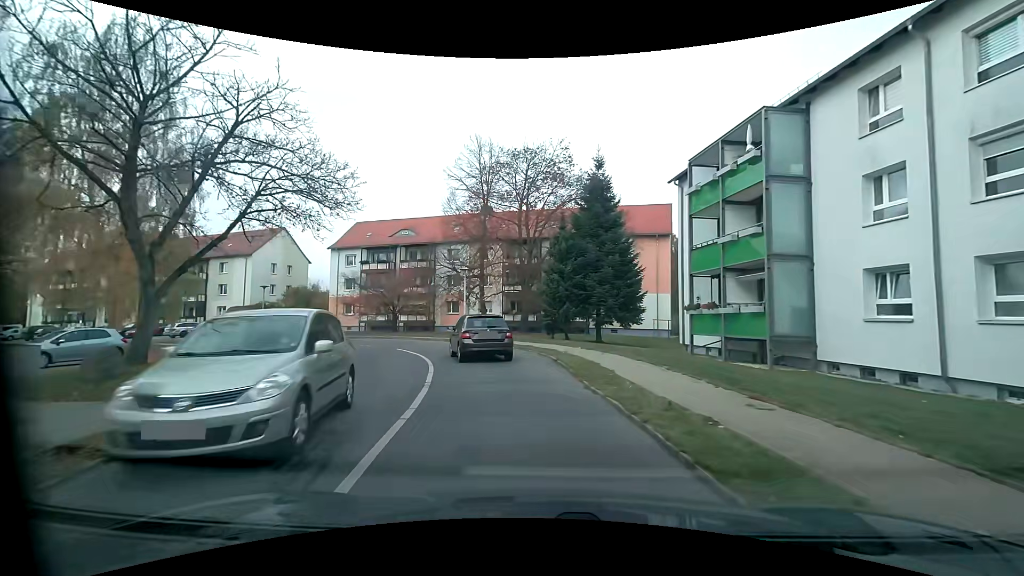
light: Day
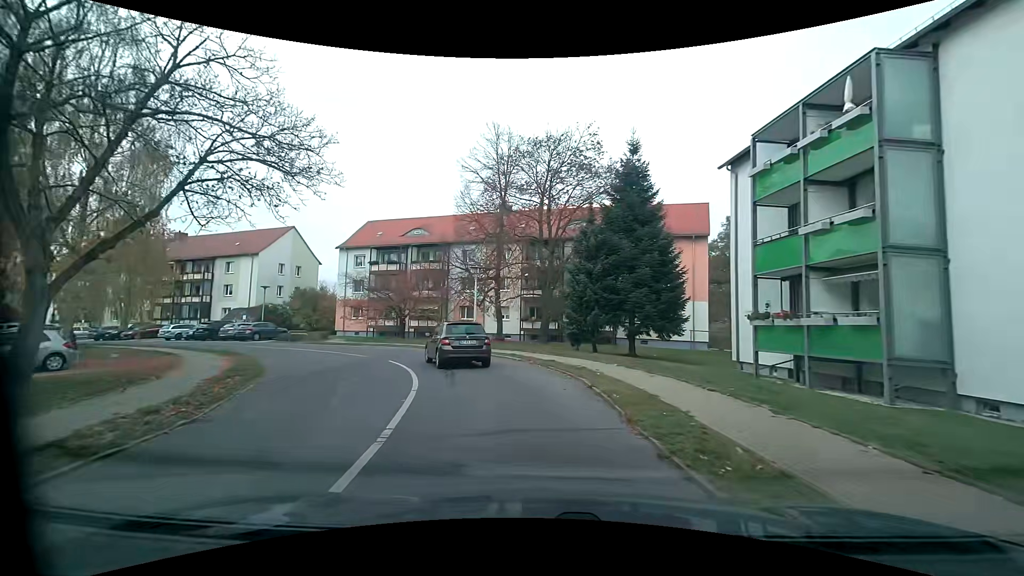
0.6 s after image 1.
(+0.1, +4.2) m; -1°
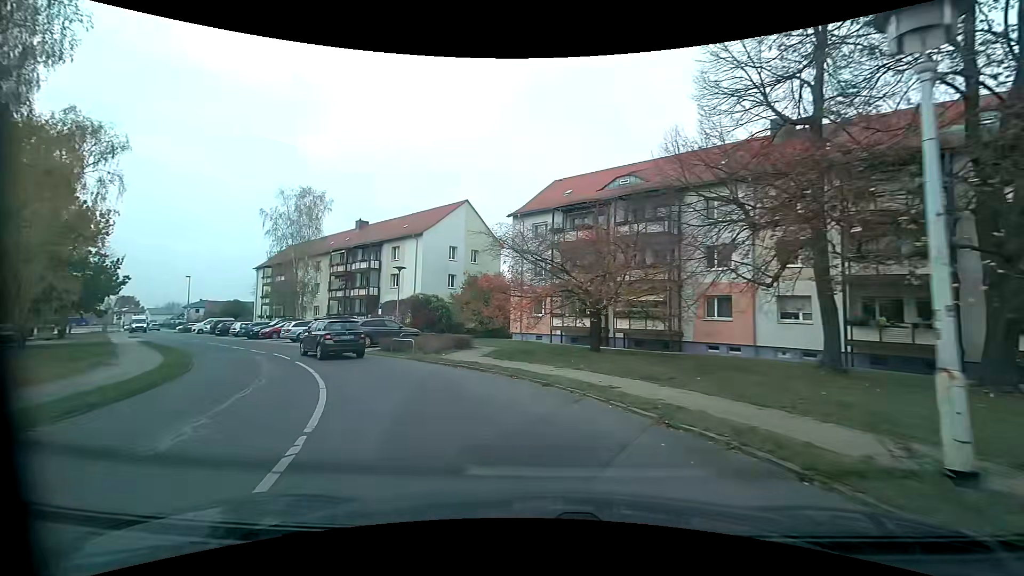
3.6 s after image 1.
(-3.4, +19.8) m; -24°
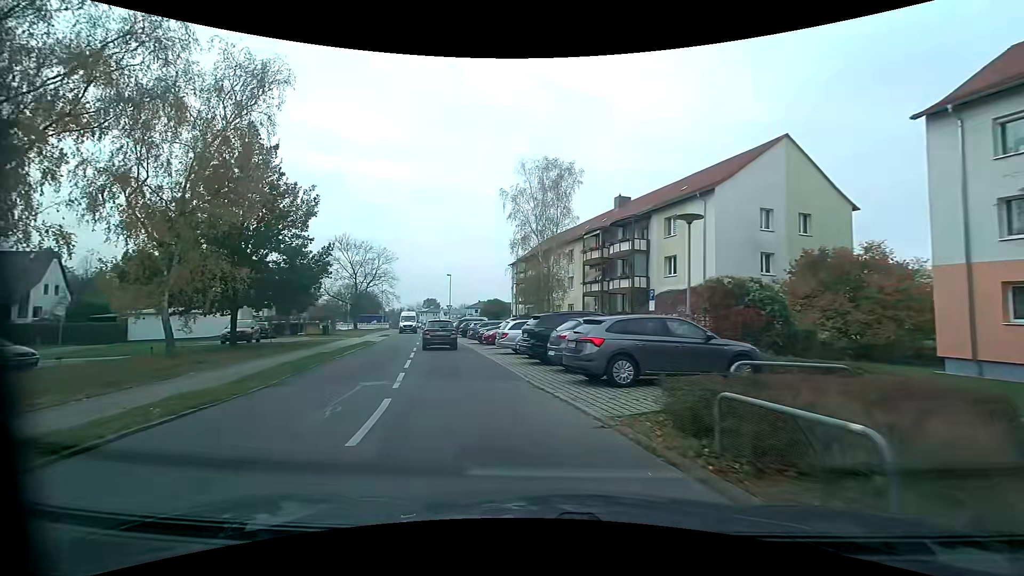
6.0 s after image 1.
(-3.9, +15.2) m; -30°
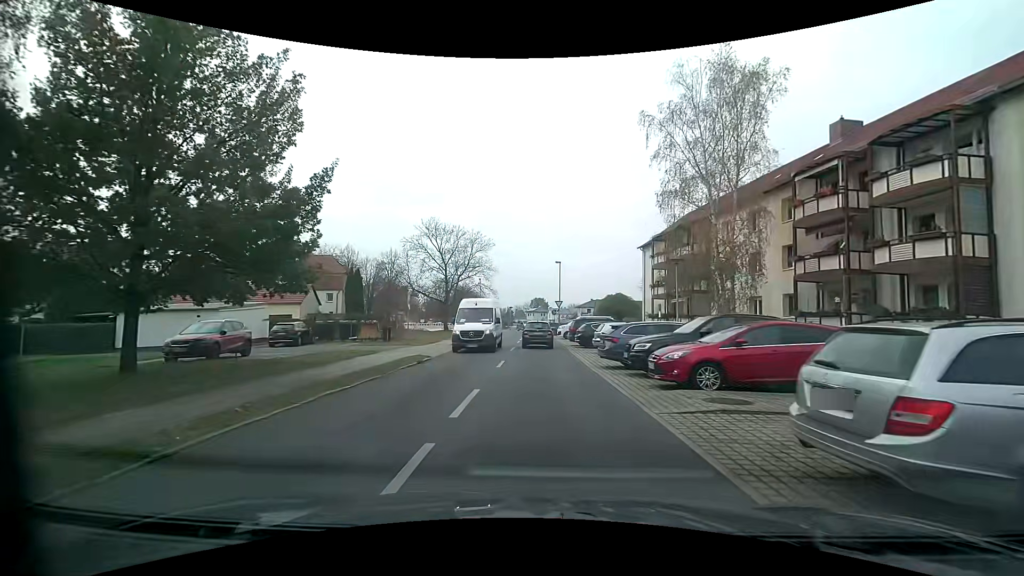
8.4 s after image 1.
(-2.5, +16.7) m; -12°
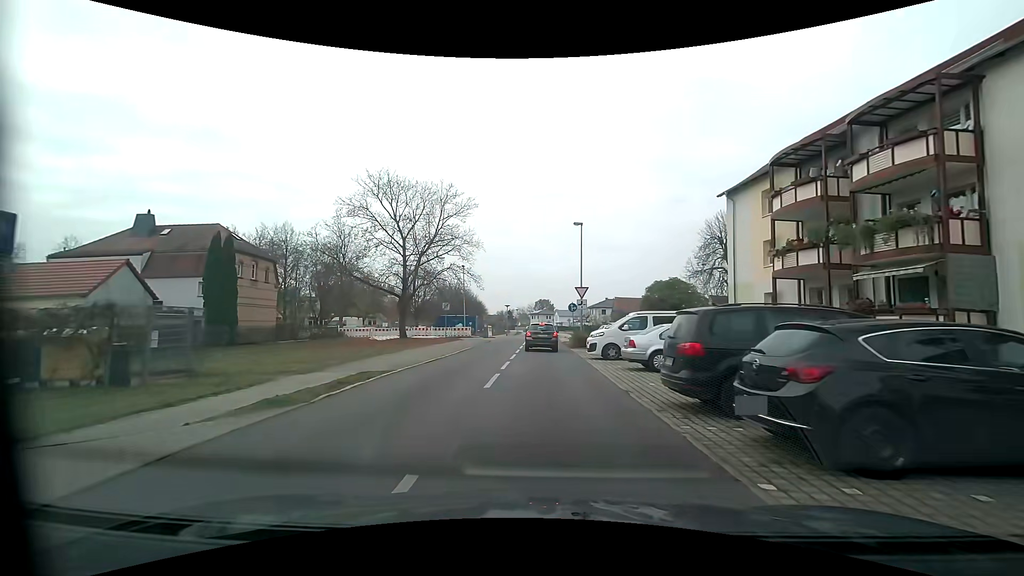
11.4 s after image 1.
(+0.1, +23.2) m; +1°
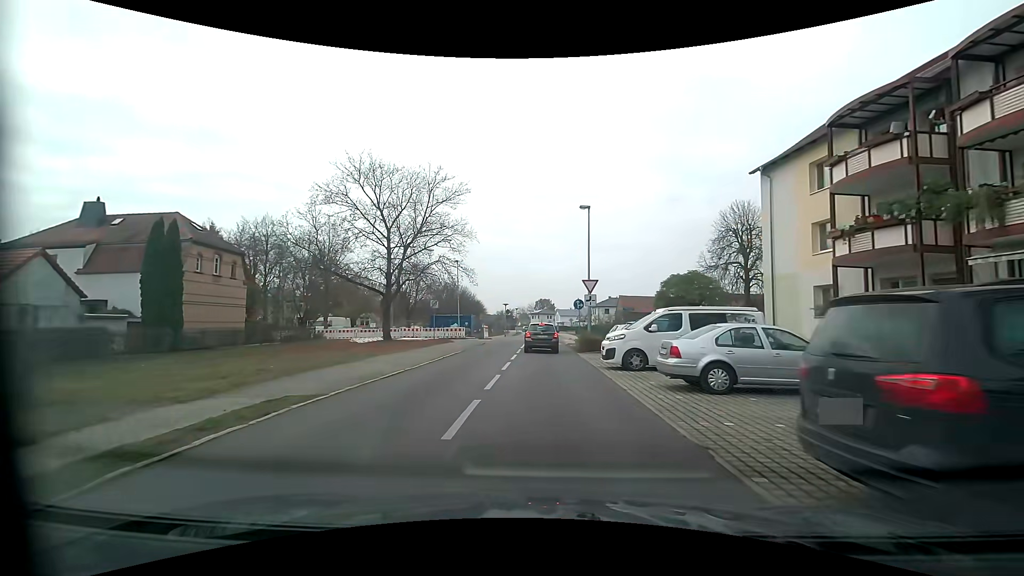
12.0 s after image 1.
(0.0, +4.7) m; -1°
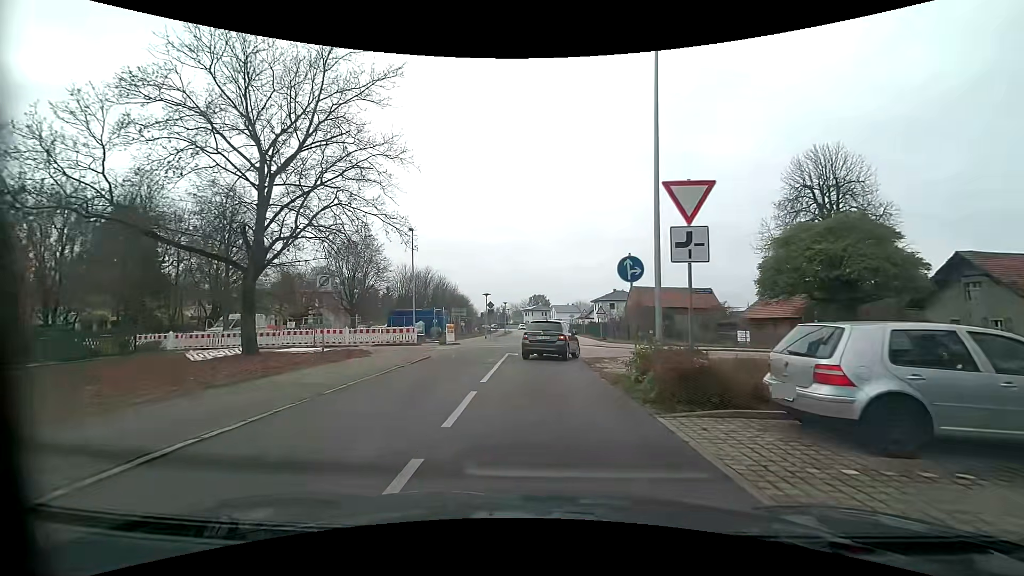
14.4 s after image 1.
(+0.3, +17.3) m; +2°
(0, +10) (0, +20) (0, +30) (0, +40) (0, +50) (0, +60) (-1, +70) (-1, +80) (-1, +90) (-2, +100) m
